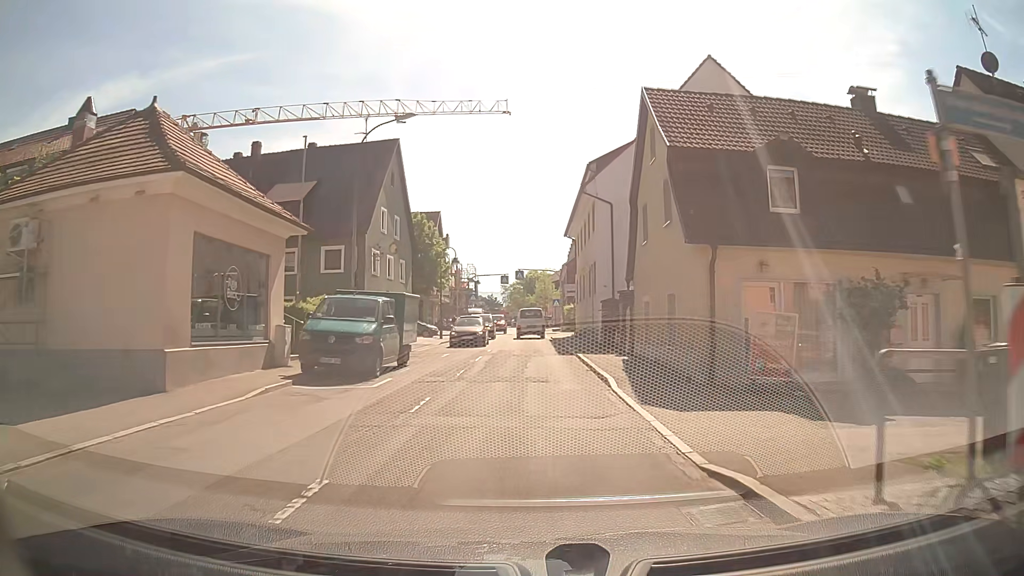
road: secondary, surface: asphalt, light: Day
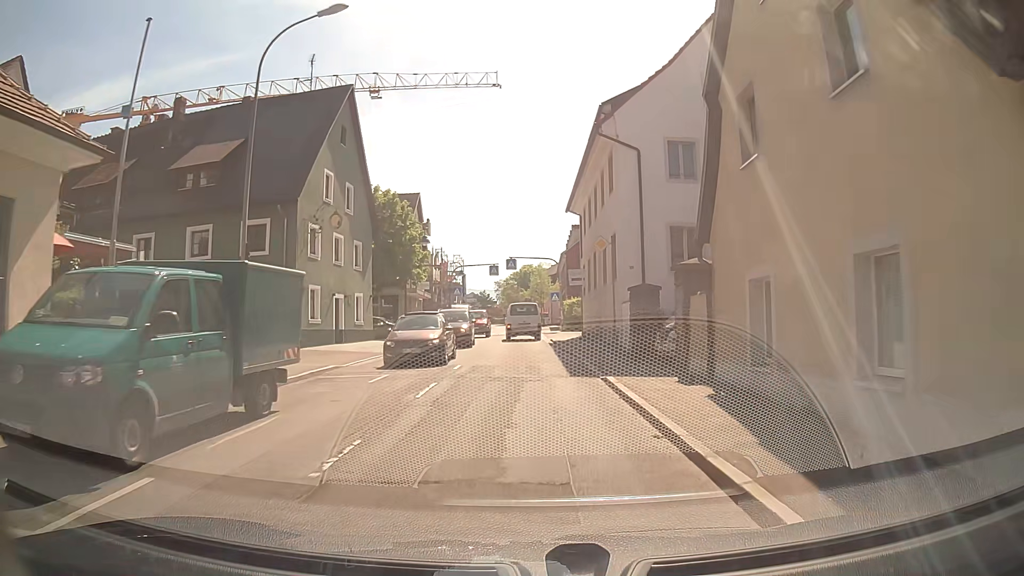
(0.0, +10.0) m; 0°
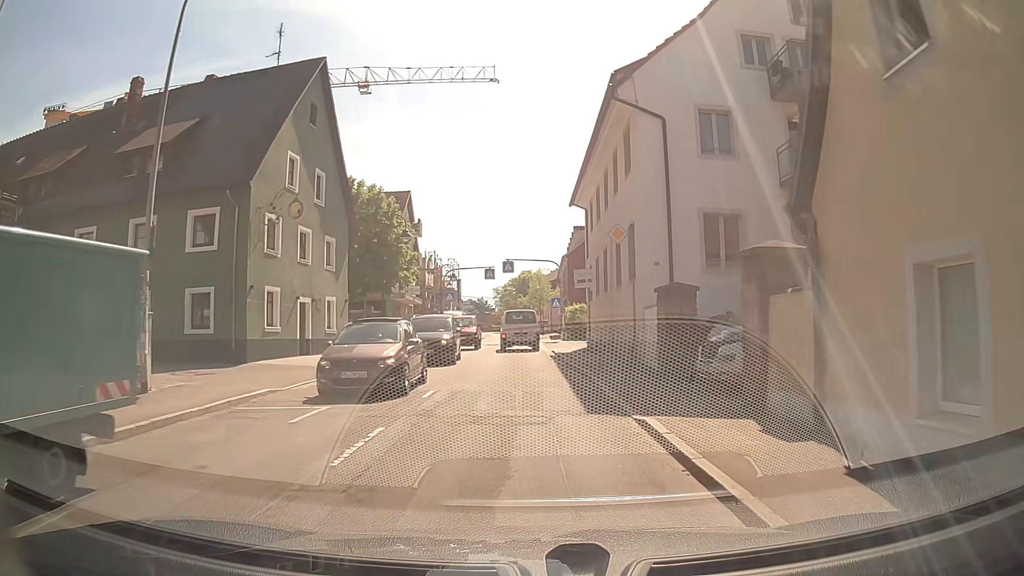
(0.0, +4.6) m; -1°
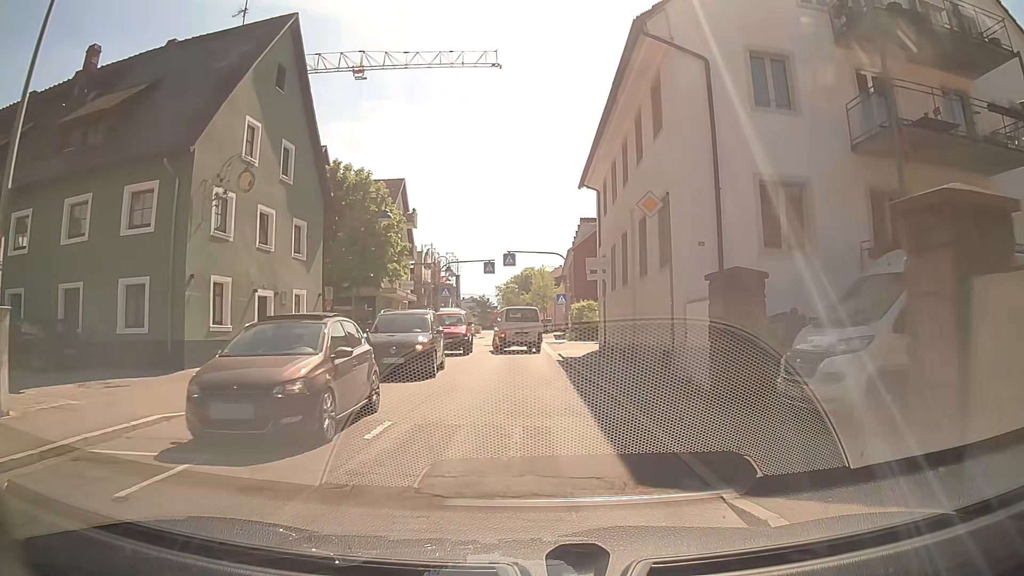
(0.0, +4.4) m; +1°
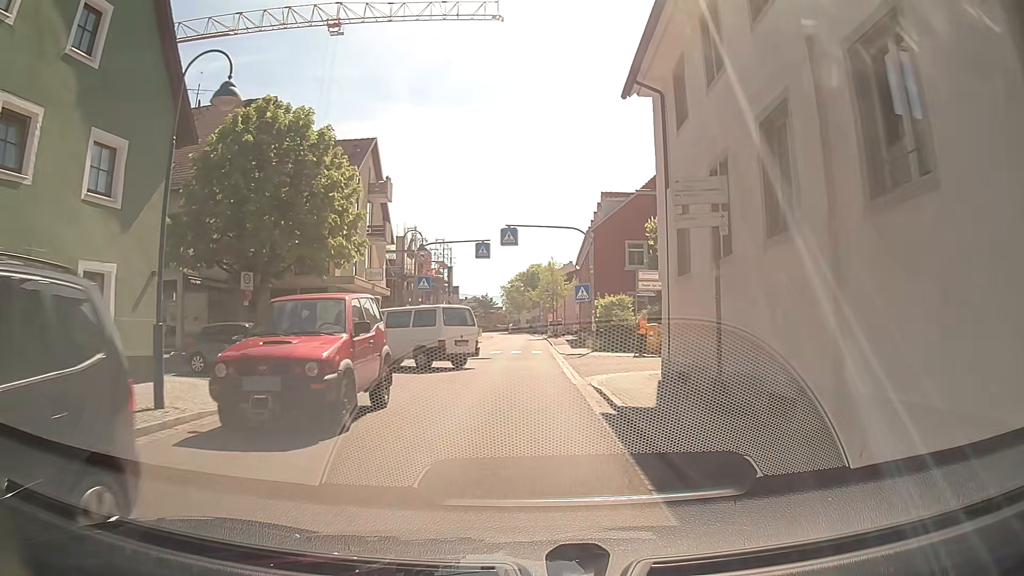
(-0.2, +13.0) m; -2°
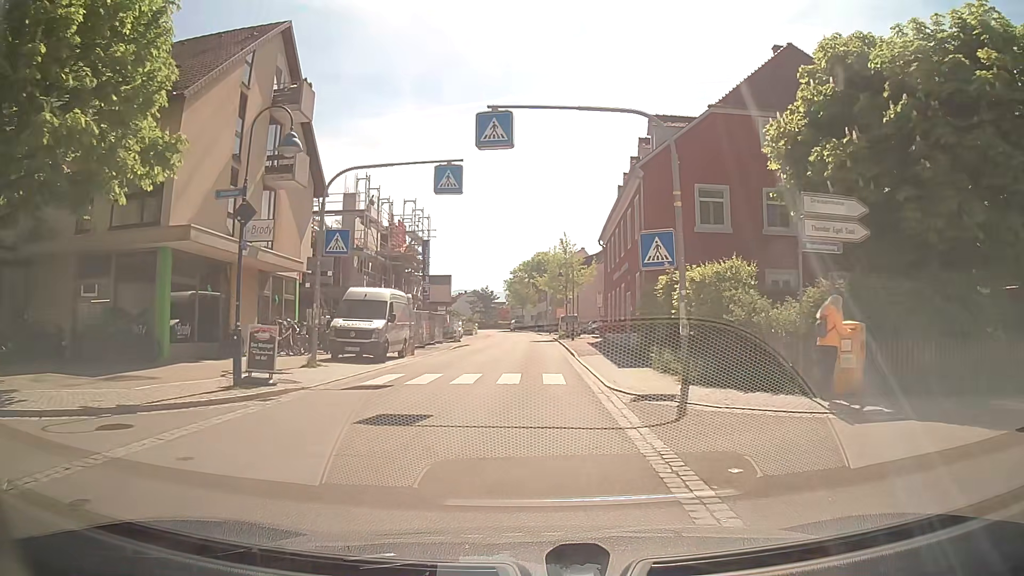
(0.0, +17.9) m; 0°
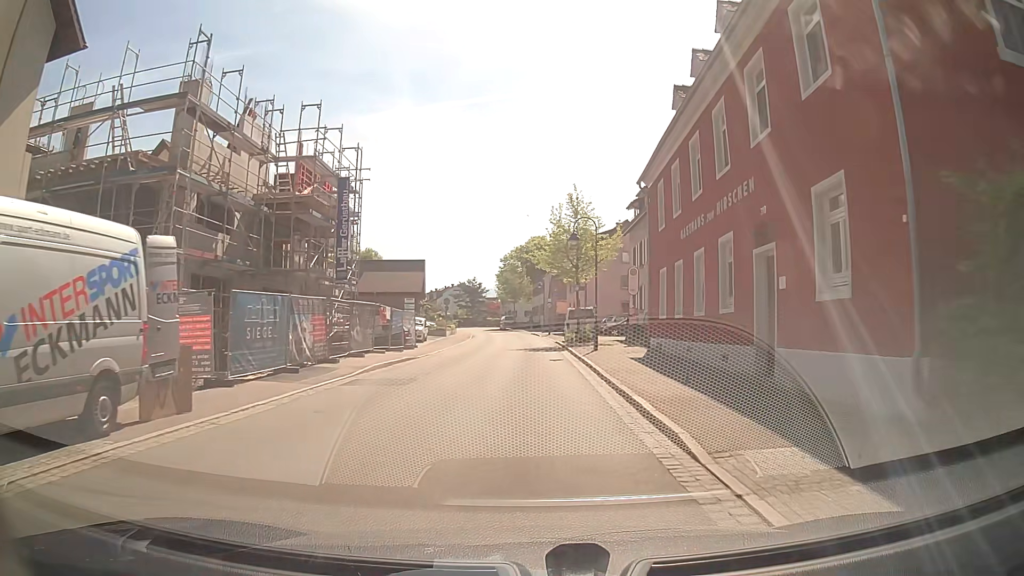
(-0.1, +19.6) m; 0°
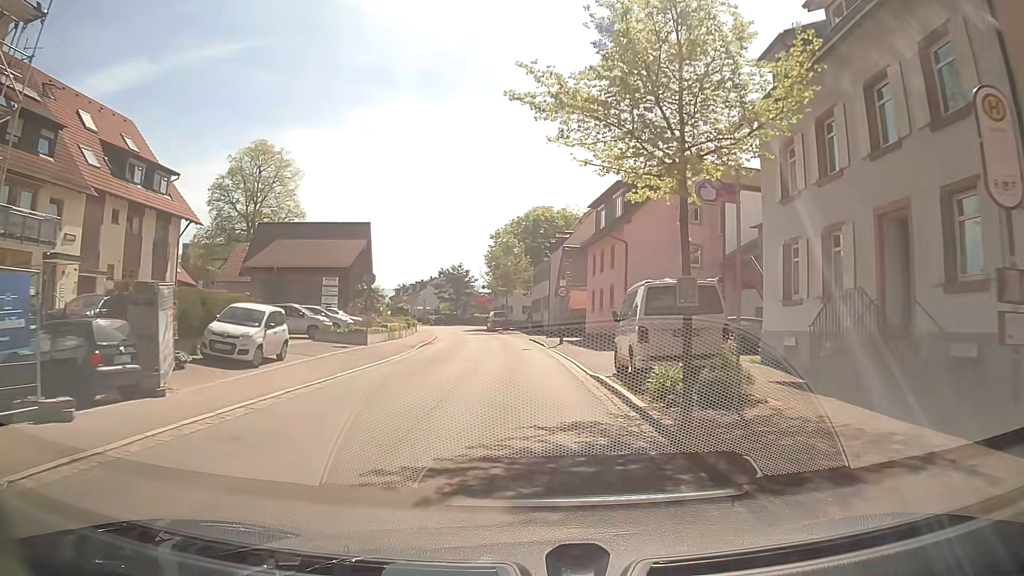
(+0.1, +27.2) m; 0°
(0, +10) (0, +20) (0, +30) (-1, +40) (-2, +50) (-3, +60) (-5, +70) (-8, +79) (-11, +89) (-14, +98) m
